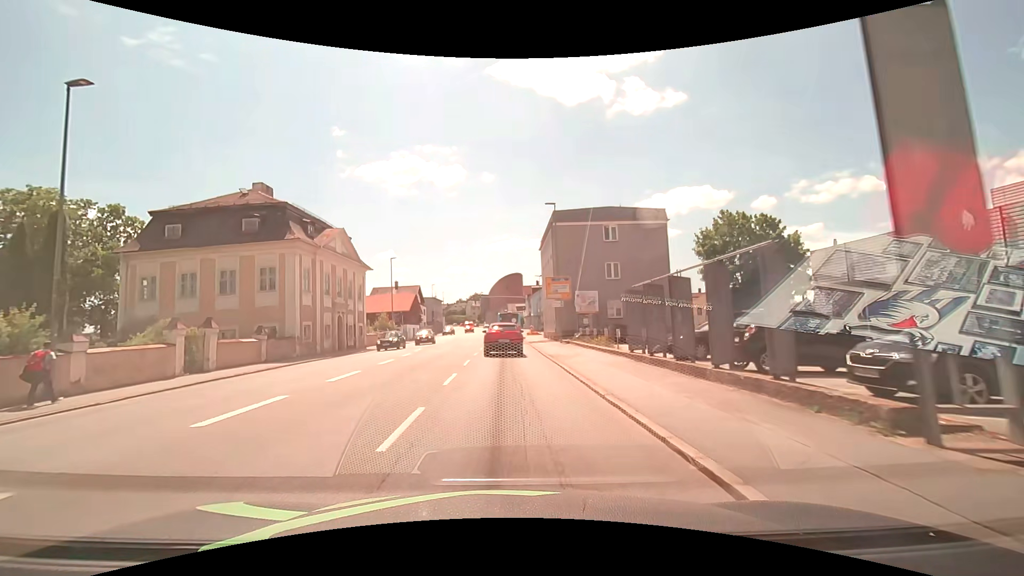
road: tertiary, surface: asphalt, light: Day
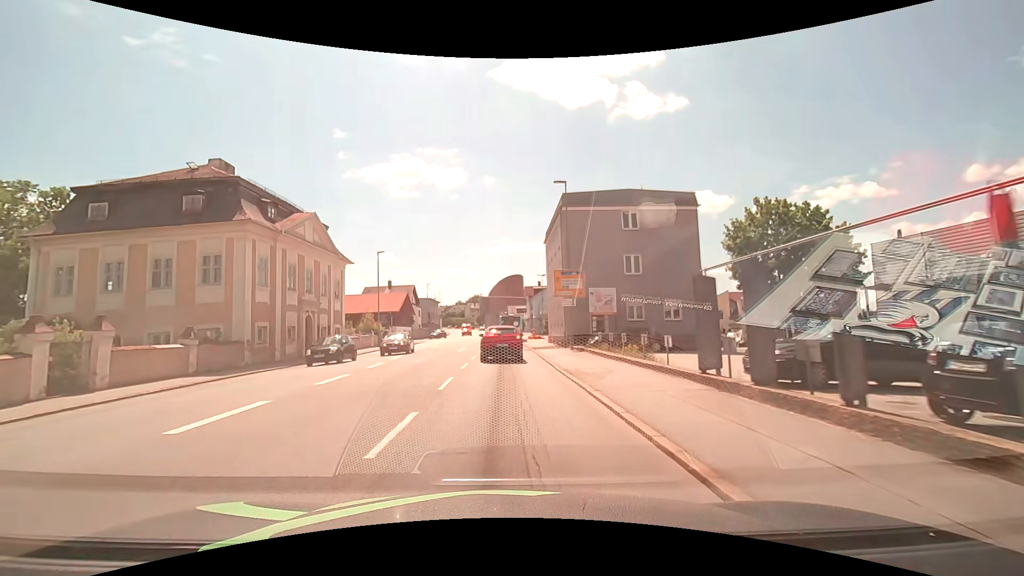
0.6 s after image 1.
(0.0, +6.3) m; 0°
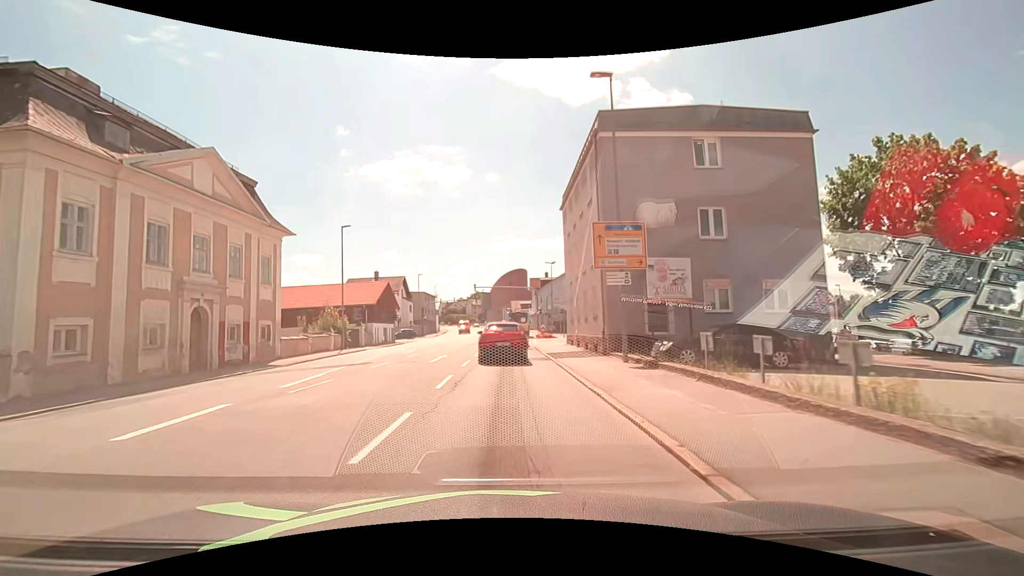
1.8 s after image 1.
(-0.1, +12.5) m; 0°
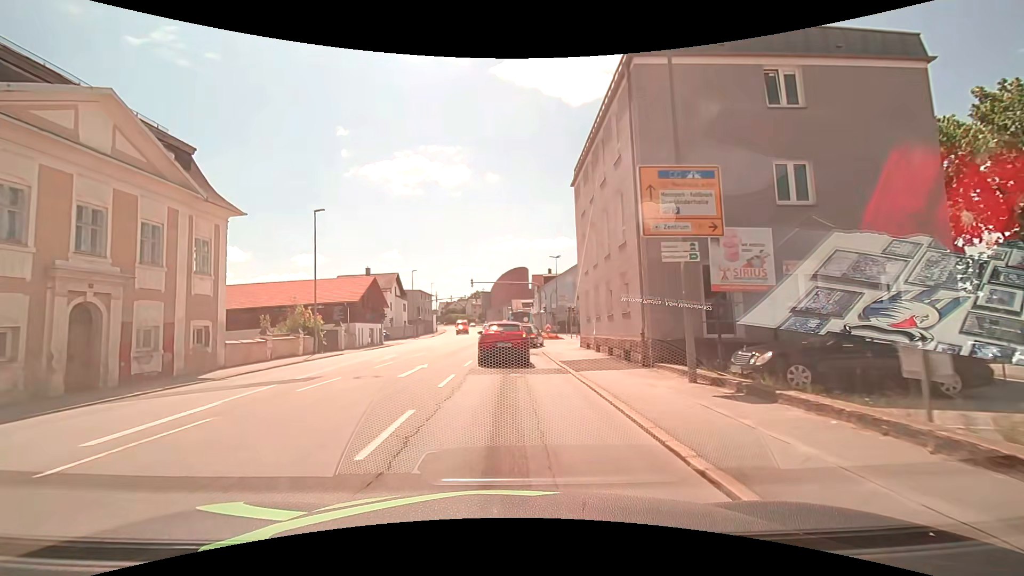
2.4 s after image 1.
(0.0, +5.9) m; 0°
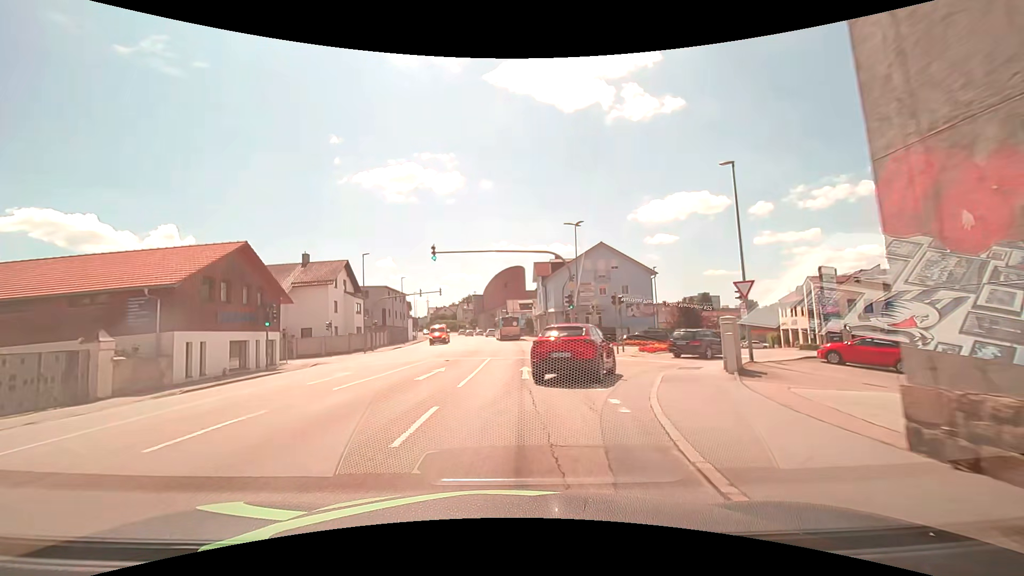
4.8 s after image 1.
(0.0, +23.5) m; 0°
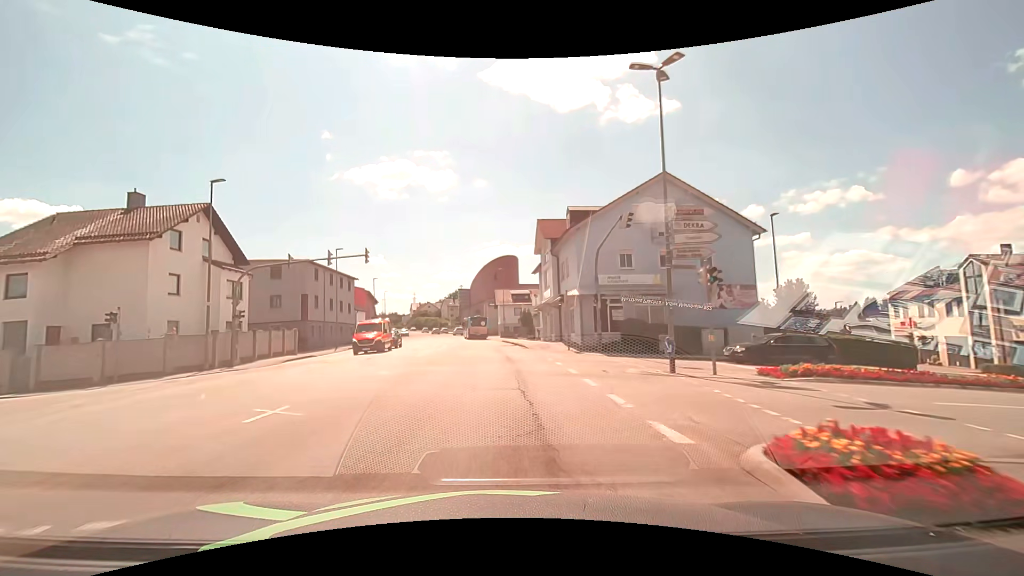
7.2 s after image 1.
(+0.4, +25.8) m; +1°
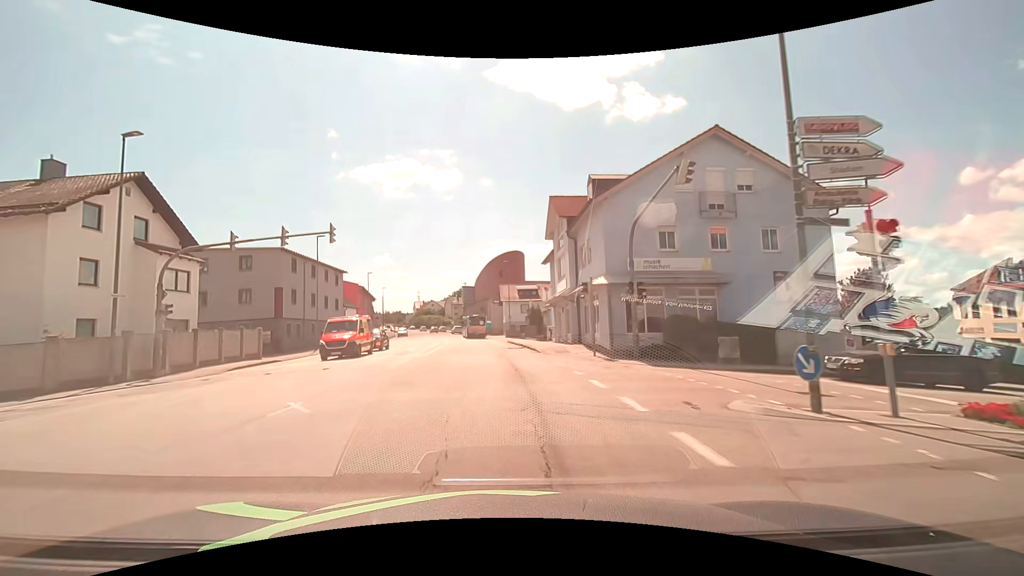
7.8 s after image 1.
(-0.1, +6.9) m; -1°
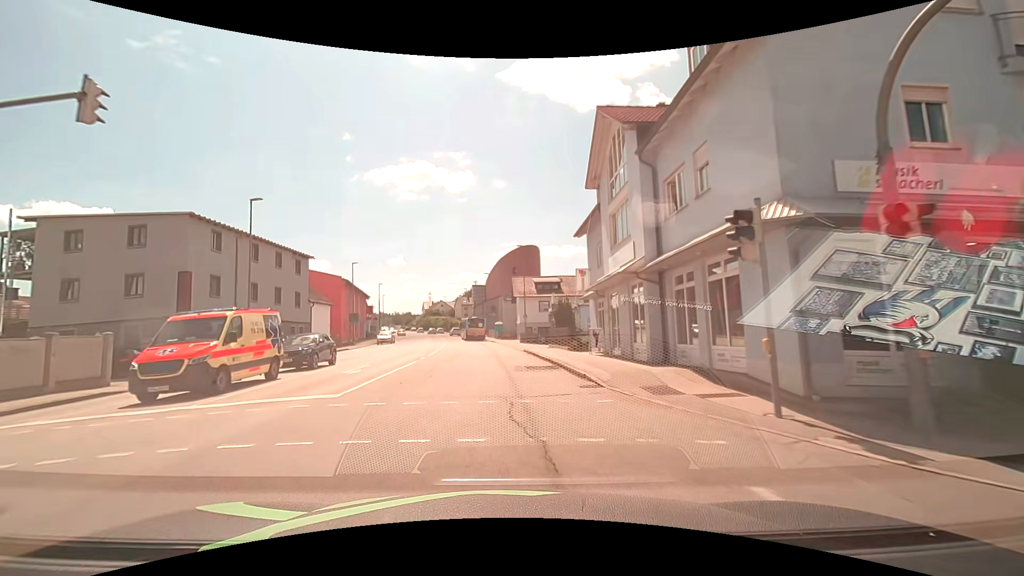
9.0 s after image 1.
(-0.1, +14.2) m; -1°
(0, +10) (0, +20) (-1, +30) (-2, +40) (-3, +50) (-4, +60) (-5, +70) (-6, +80) (-8, +89) (-10, +99) m
